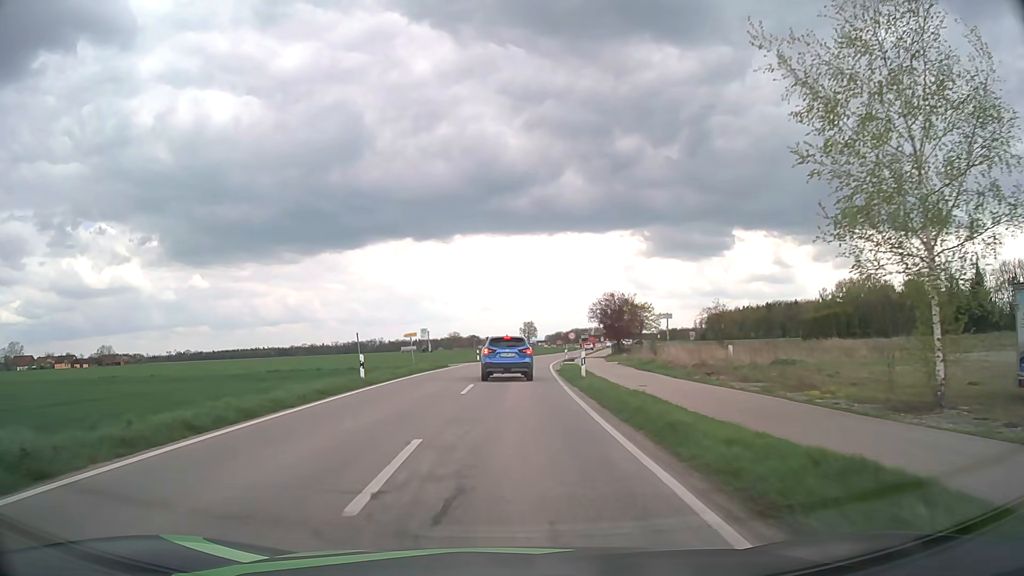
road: tertiary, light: Day
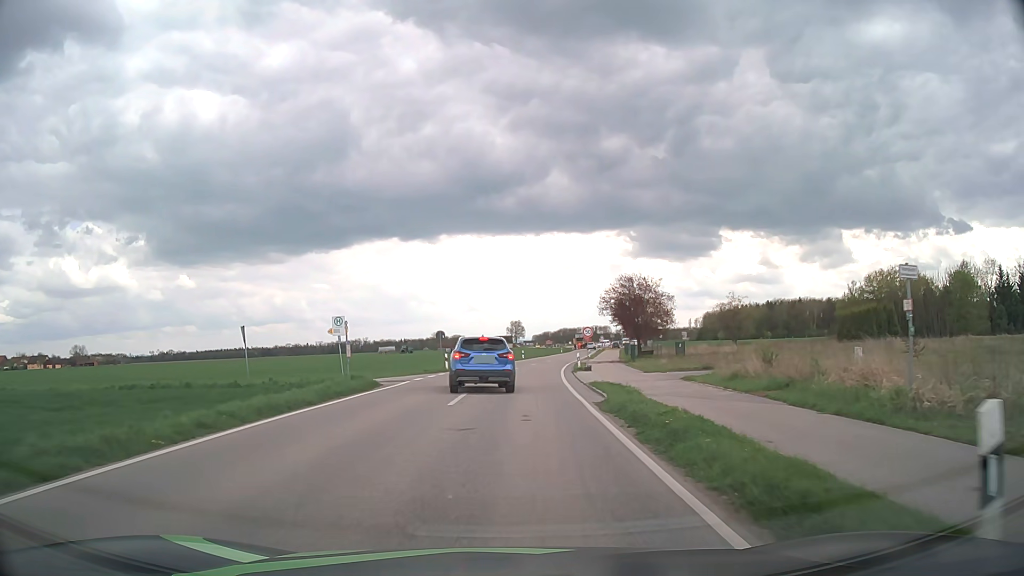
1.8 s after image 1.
(+0.2, +19.4) m; +1°
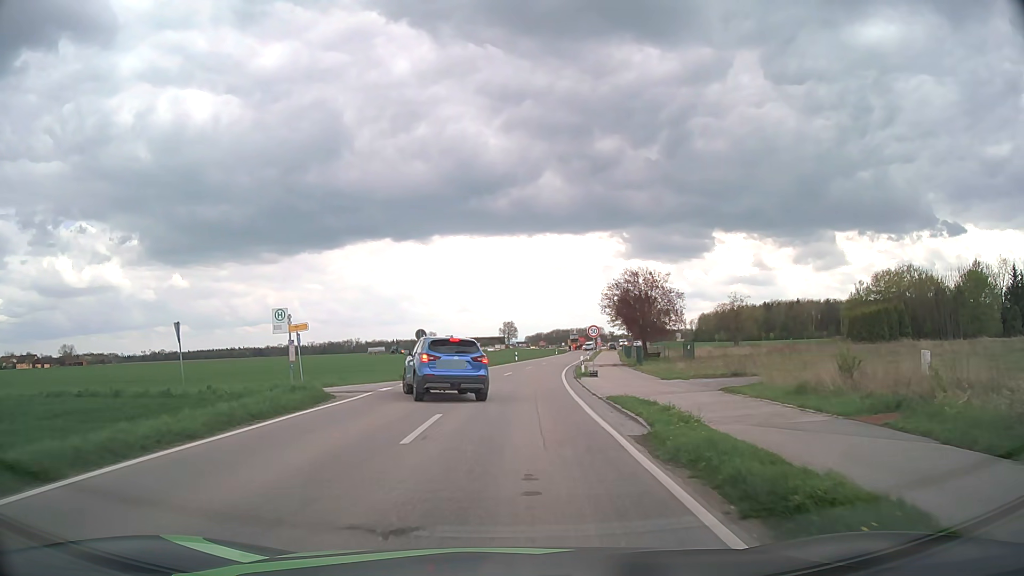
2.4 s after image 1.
(0.0, +5.7) m; +1°
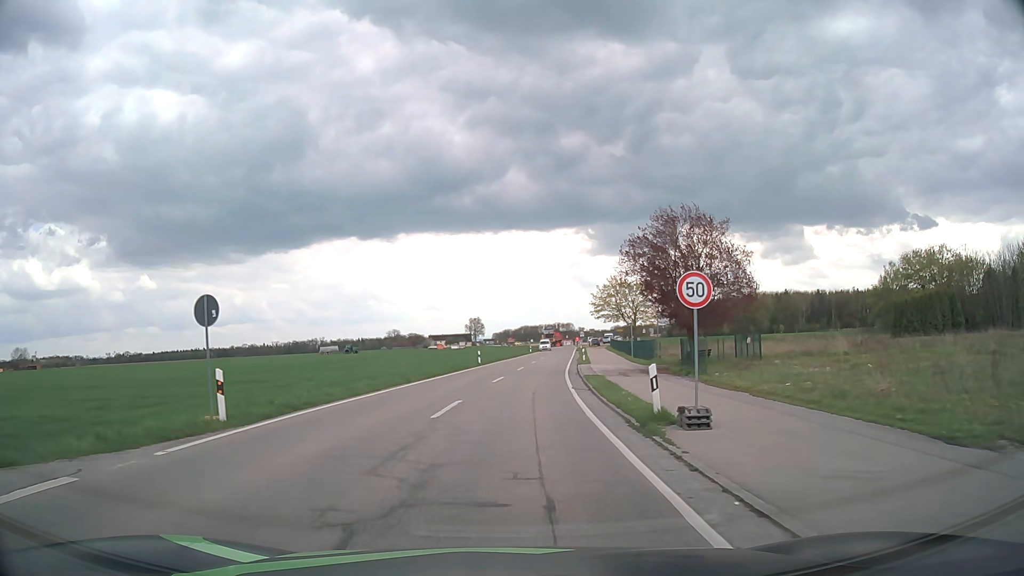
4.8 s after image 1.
(+0.6, +22.2) m; +3°
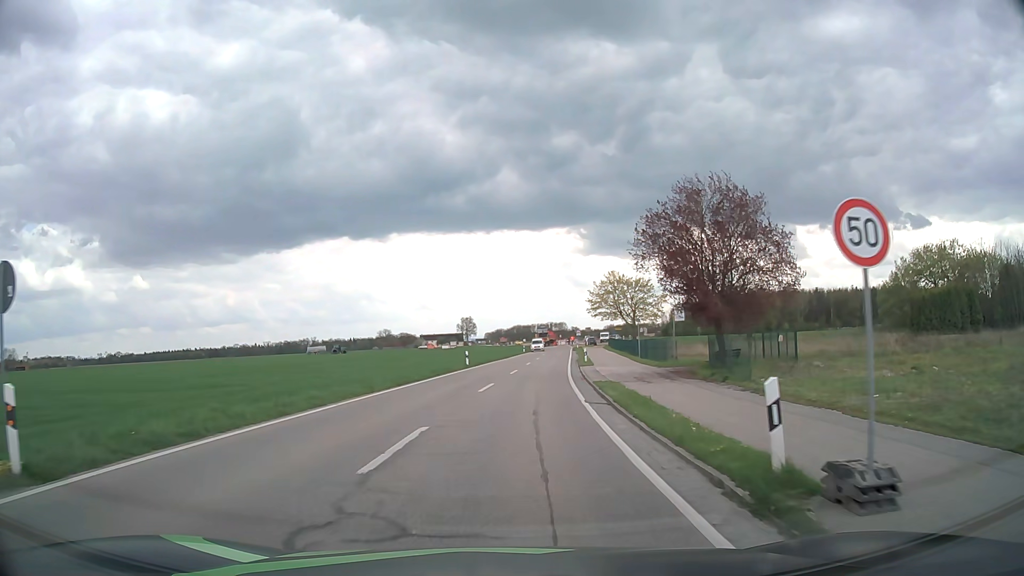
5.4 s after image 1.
(0.0, +5.8) m; +1°
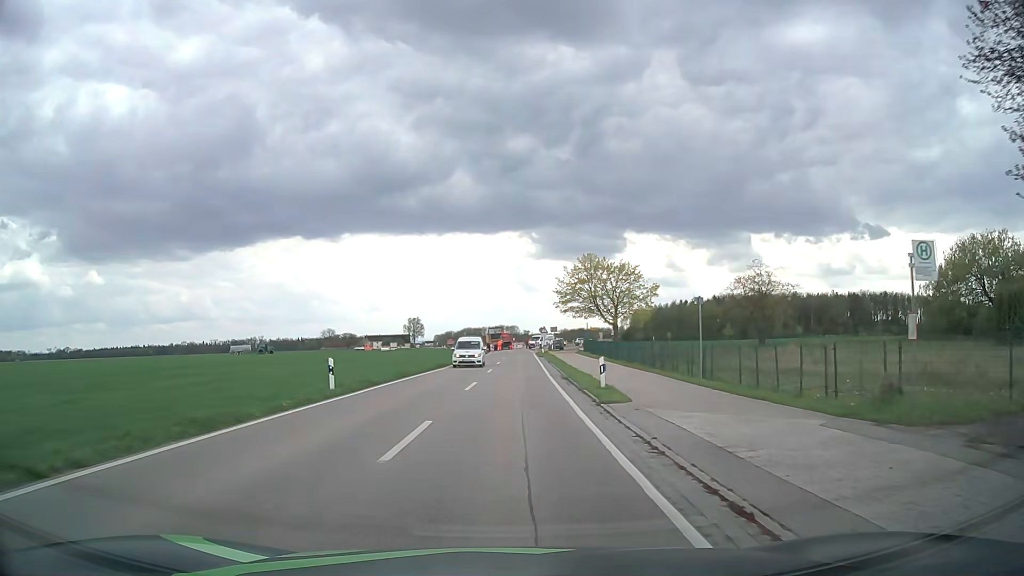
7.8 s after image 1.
(+0.9, +24.7) m; +4°
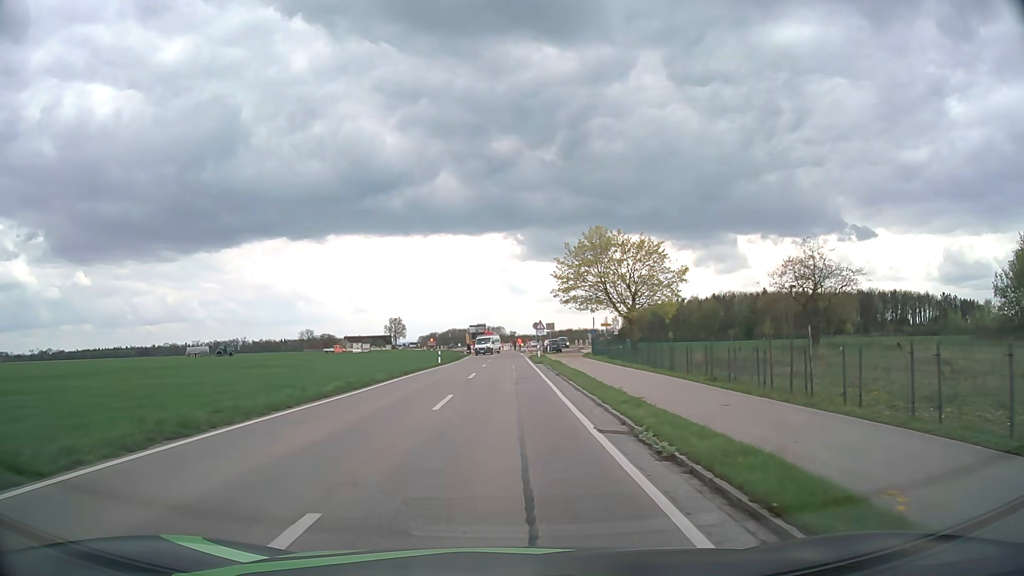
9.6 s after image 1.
(+0.2, +19.3) m; +1°
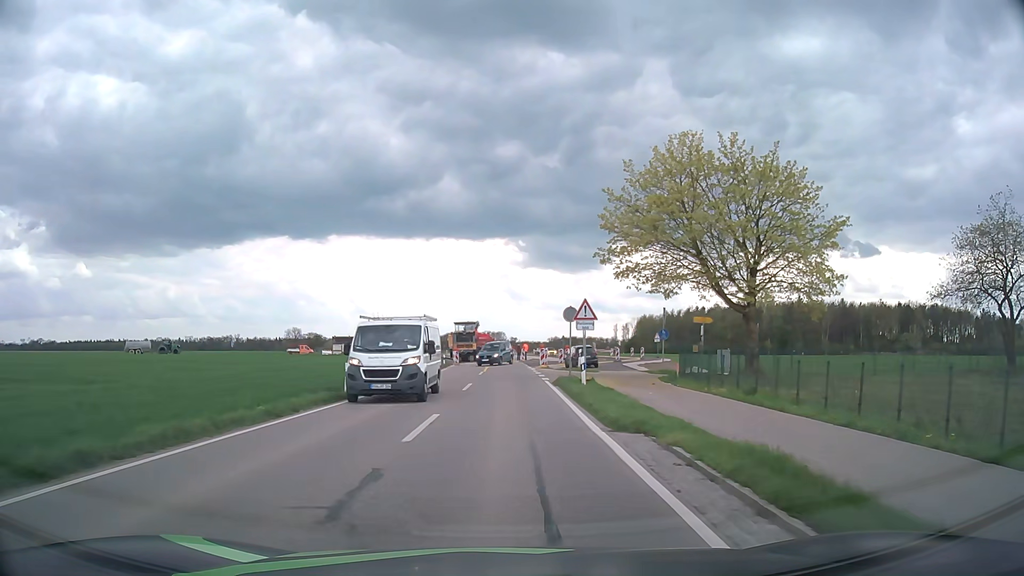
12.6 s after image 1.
(+0.1, +29.7) m; 0°
(0, +10) (0, +20) (0, +30) (0, +40) (+1, +50) (+5, +59) (+10, +68) (+12, +78) (+13, +88) (+12, +98) m
